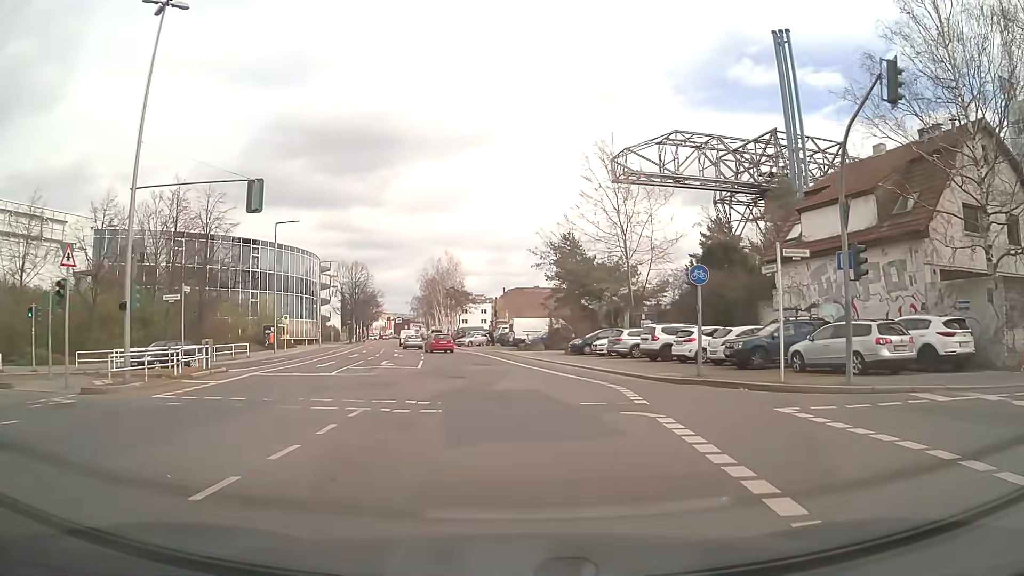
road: tertiary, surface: asphalt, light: Day
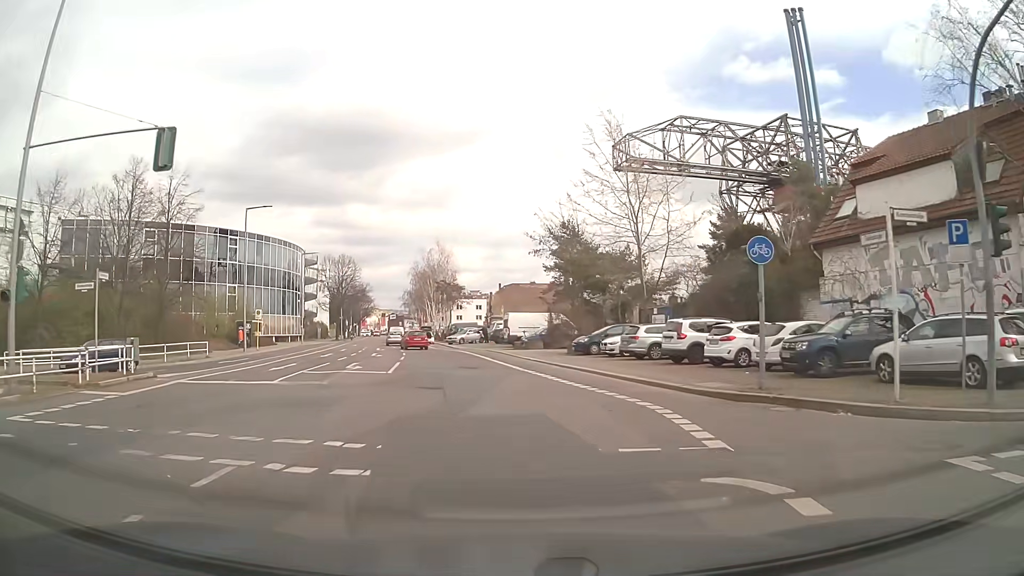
(0.0, +5.7) m; 0°
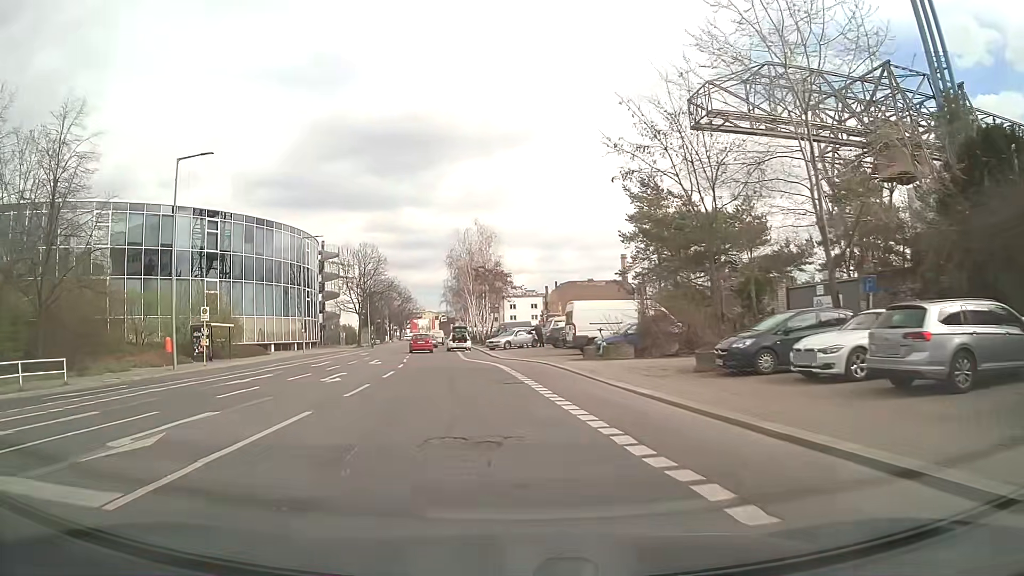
(-0.3, +18.0) m; -4°
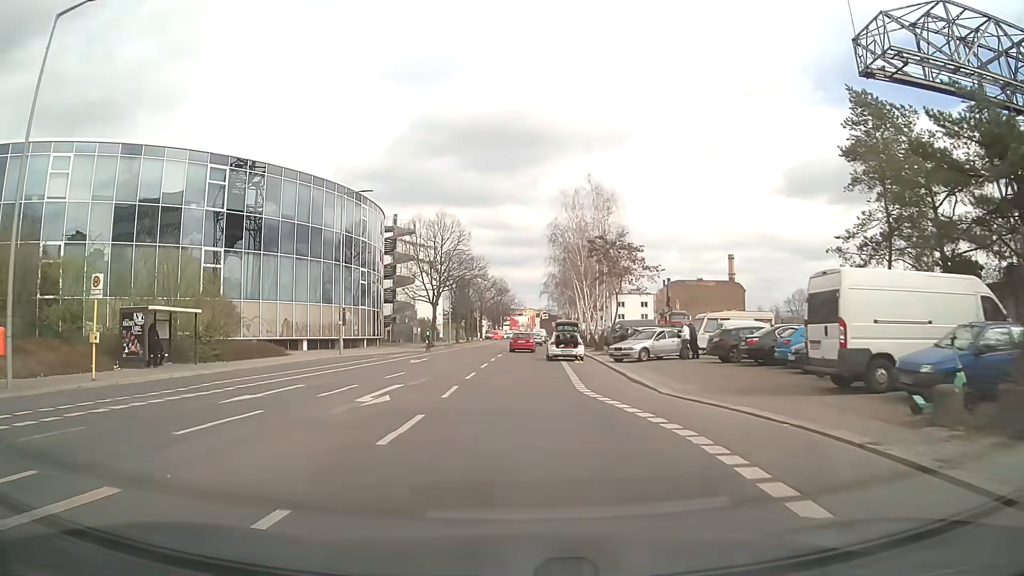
(-1.7, +18.6) m; -9°
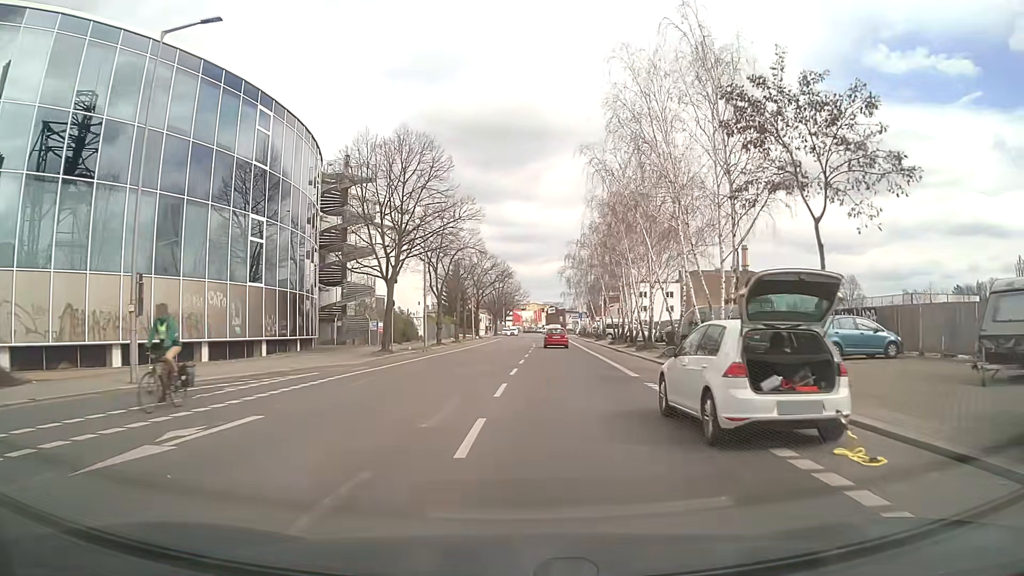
(-0.4, +26.1) m; 0°
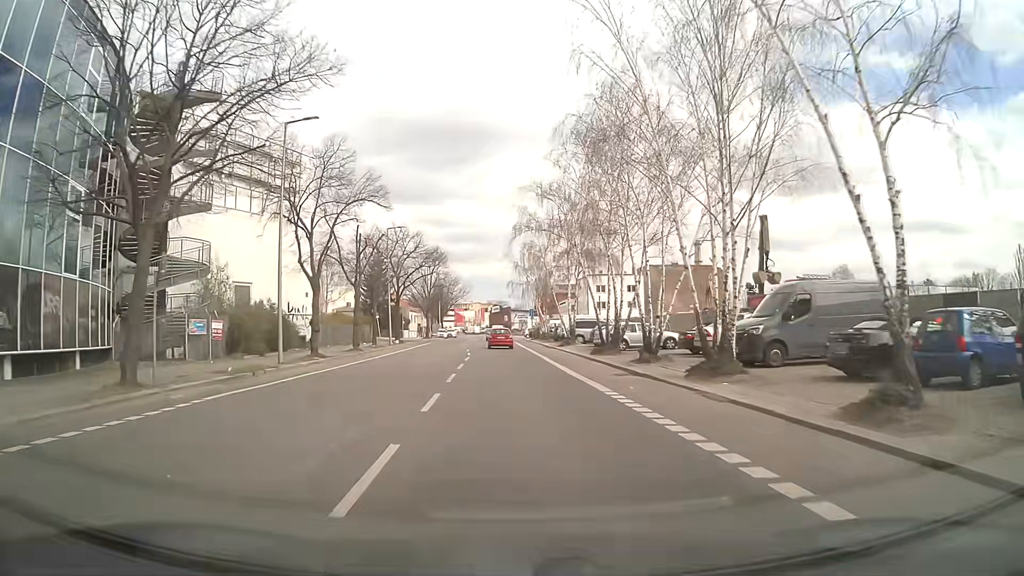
(+0.9, +21.1) m; +5°
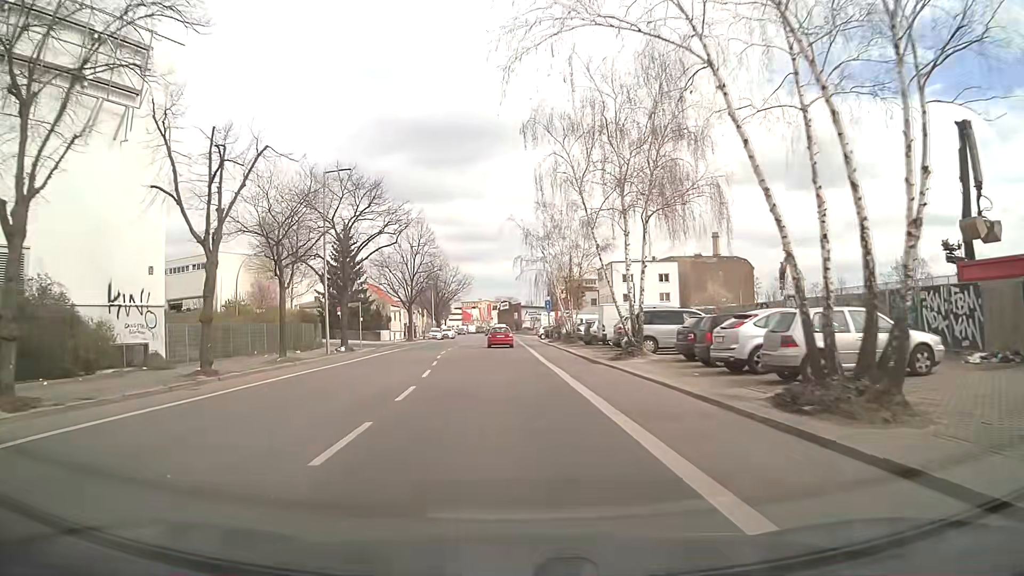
(-0.2, +22.7) m; -2°
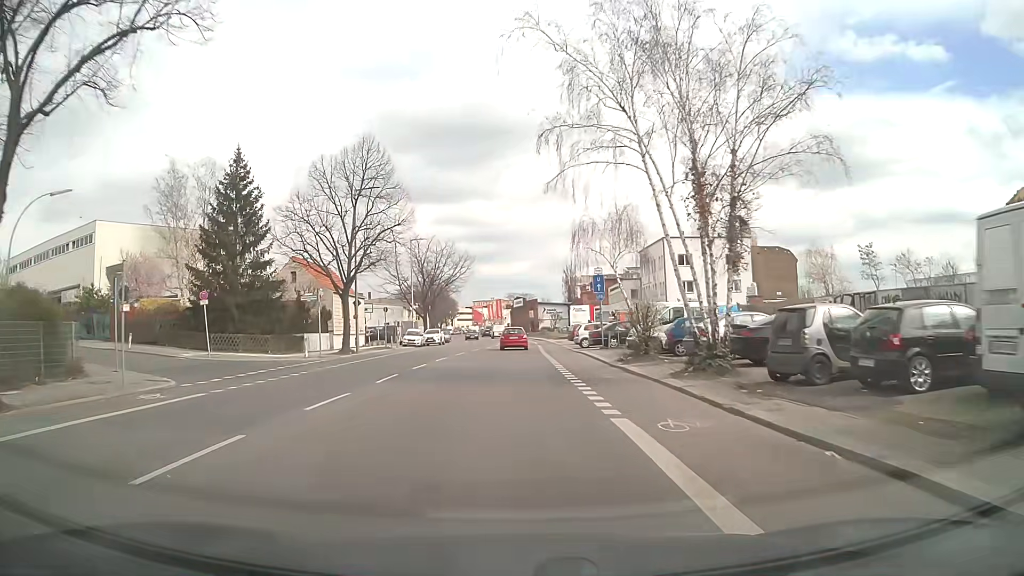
(-0.2, +31.3) m; -1°
(0, +10) (0, +20) (0, +30) (0, +40) (0, +50) (0, +60) (0, +70) (-1, +80) (-2, +90) (-2, +100) m
